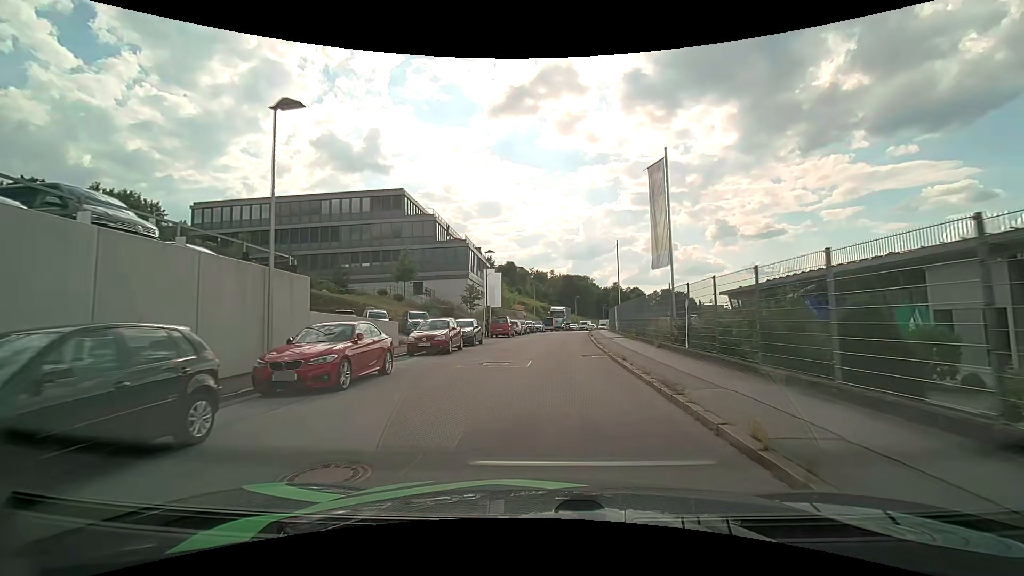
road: residential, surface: asphalt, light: Day
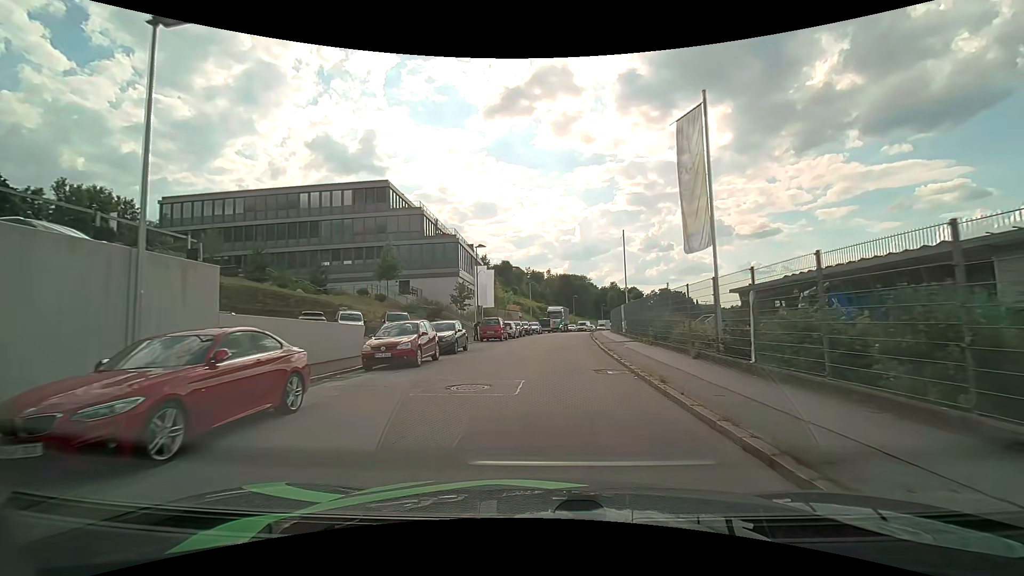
(0.0, +4.8) m; 0°
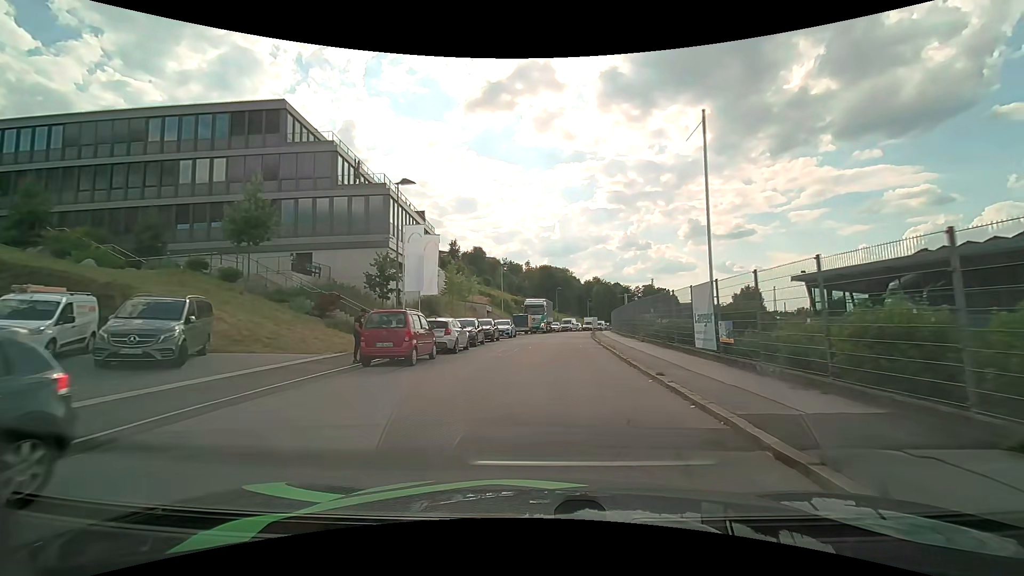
(+0.2, +20.3) m; +2°
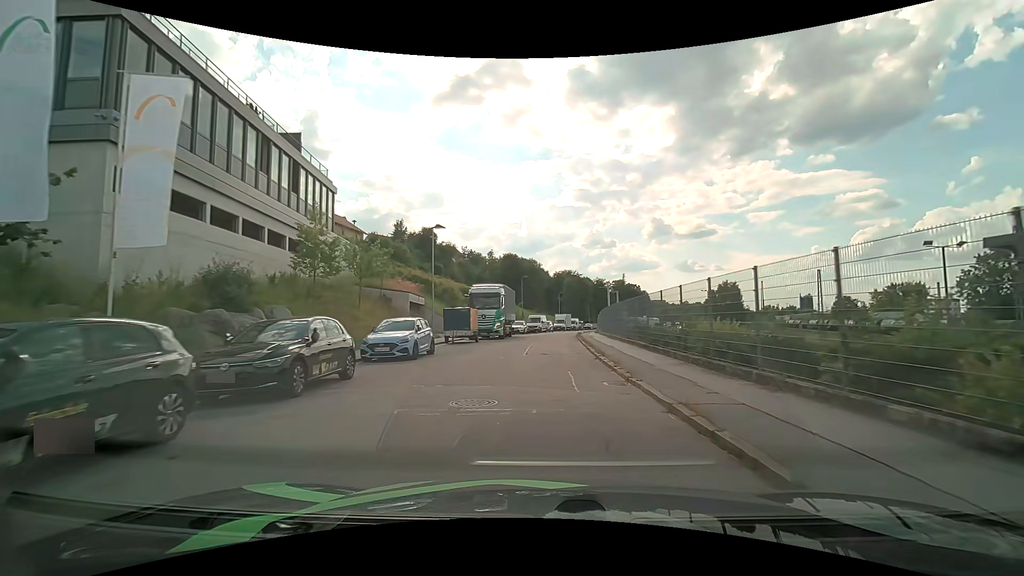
(+0.8, +21.7) m; +4°
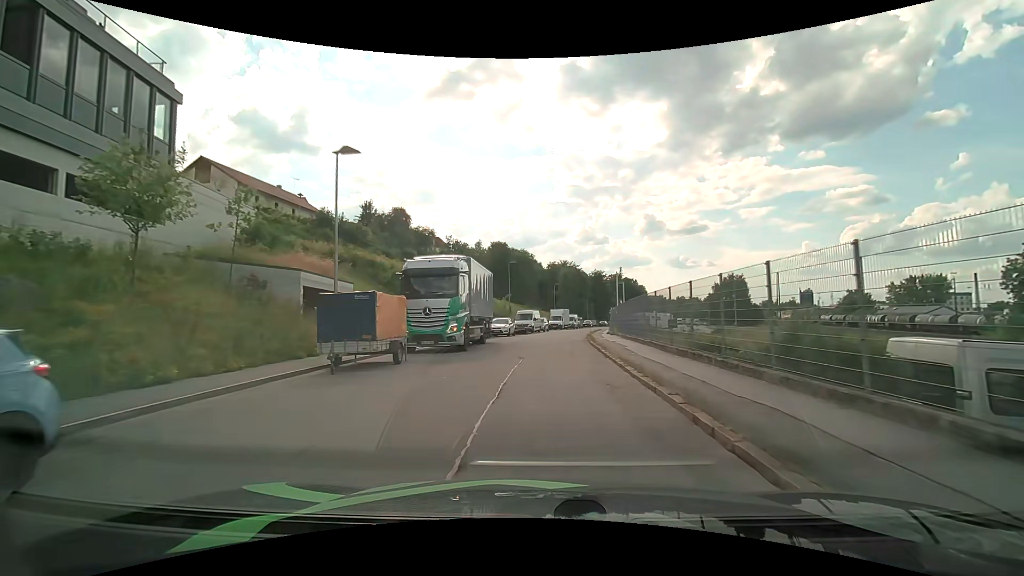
(+0.2, +15.6) m; +1°
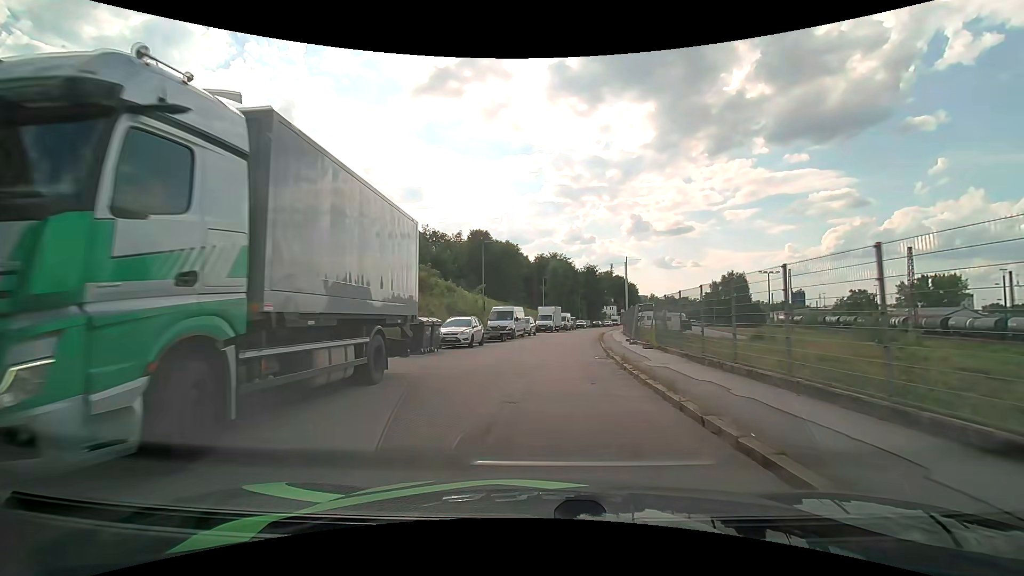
(+0.3, +15.6) m; +1°
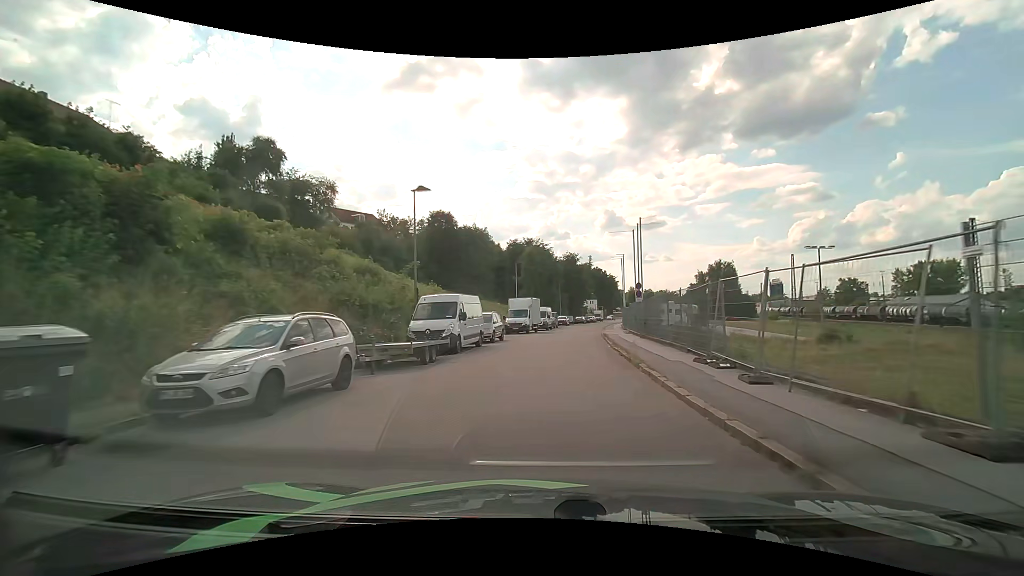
(+0.5, +16.6) m; +2°
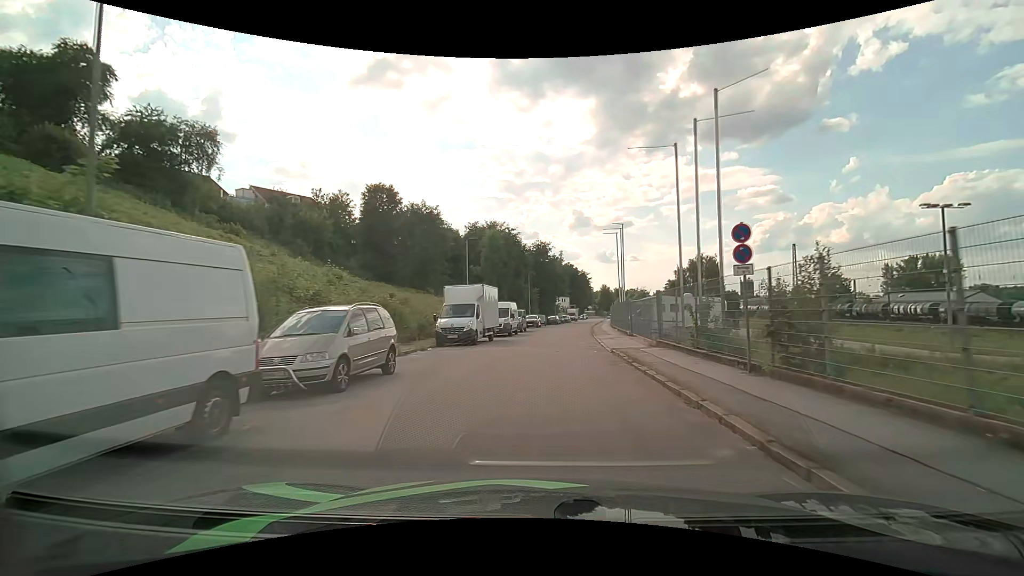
(+0.8, +17.8) m; +4°
(0, +10) (+1, +20) (+1, +30) (+2, +40) (+3, +50) (+4, +60) (+6, +70) (+7, +80) (+9, +90) (+10, +99) m
